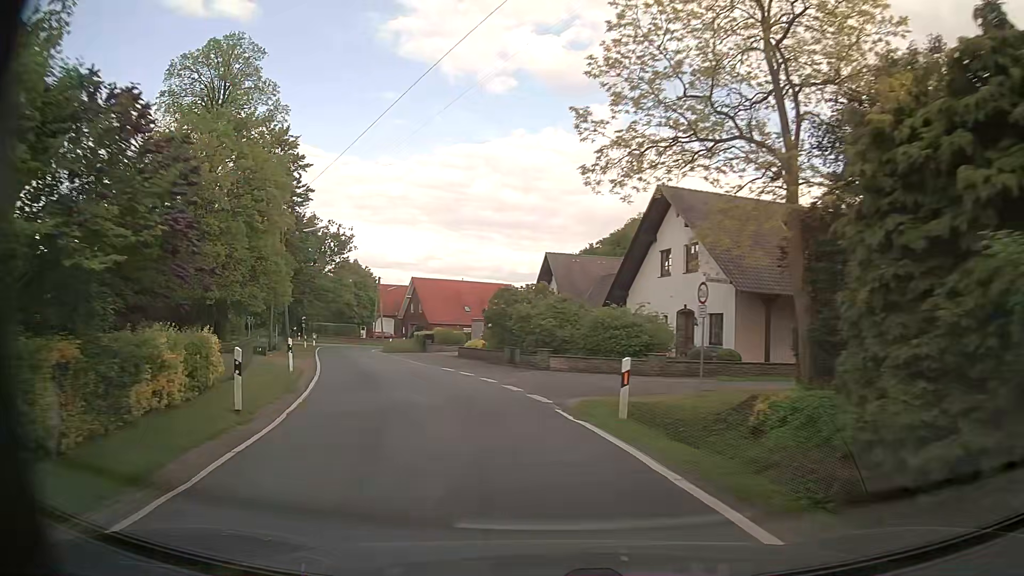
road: tertiary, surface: asphalt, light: Day
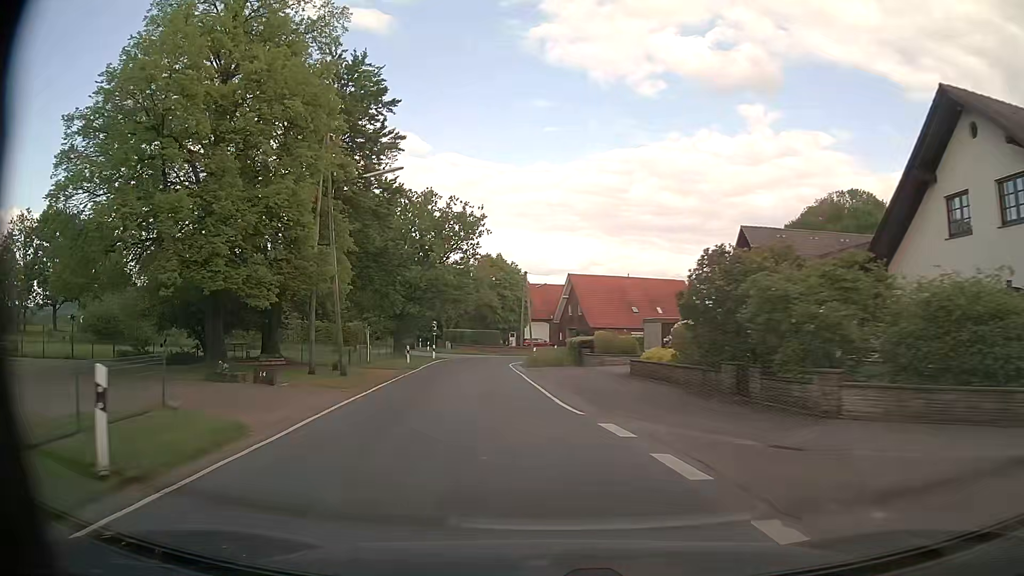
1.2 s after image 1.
(-1.8, +15.7) m; -13°
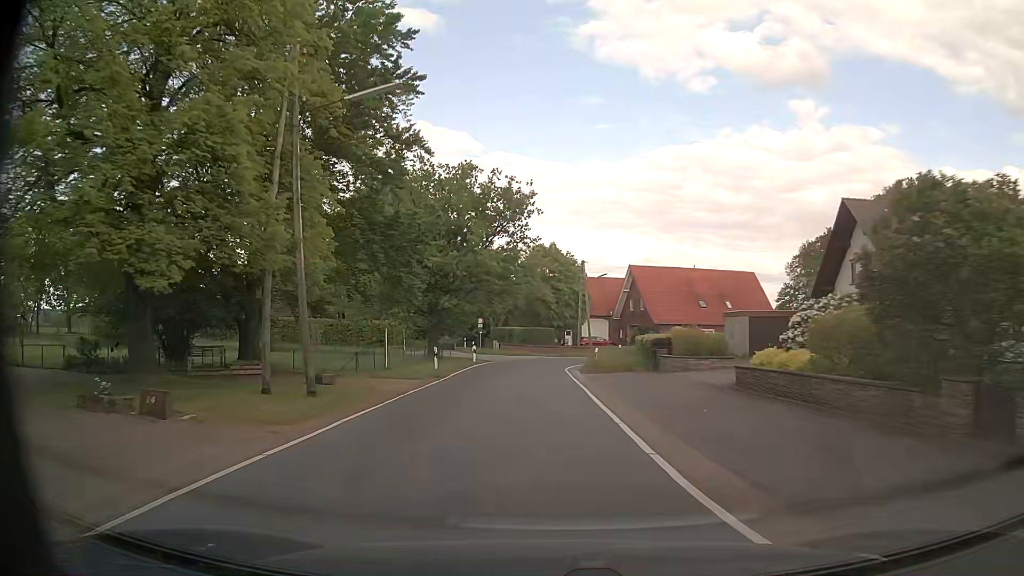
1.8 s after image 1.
(-0.4, +8.1) m; -5°
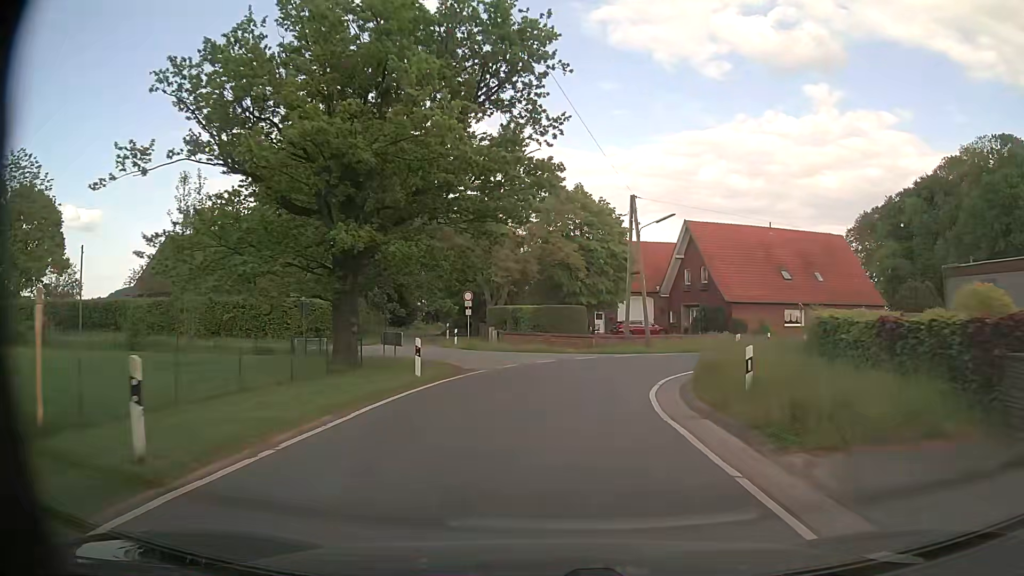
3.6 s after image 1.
(-0.7, +23.2) m; -2°
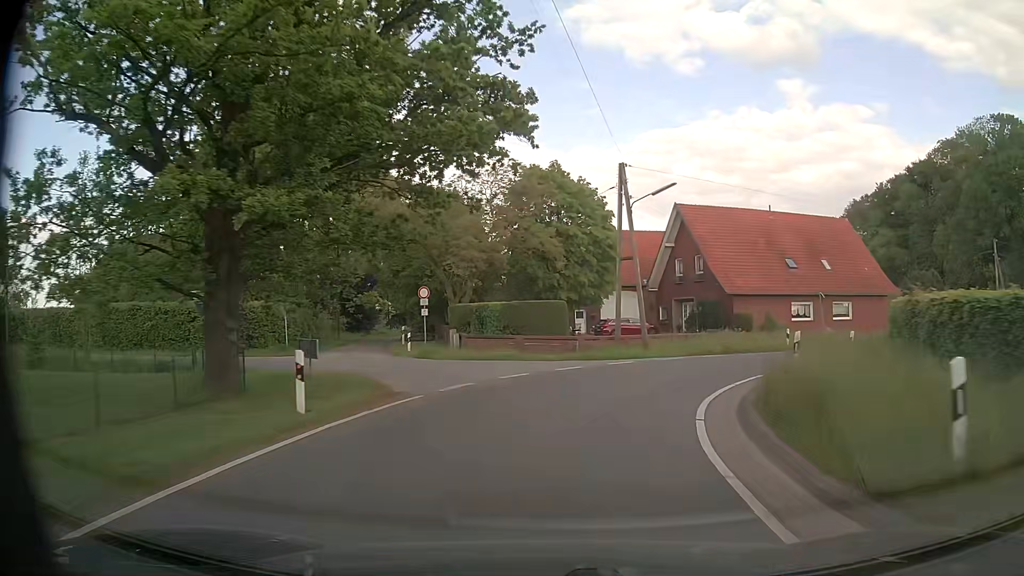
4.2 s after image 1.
(+0.2, +6.8) m; +2°
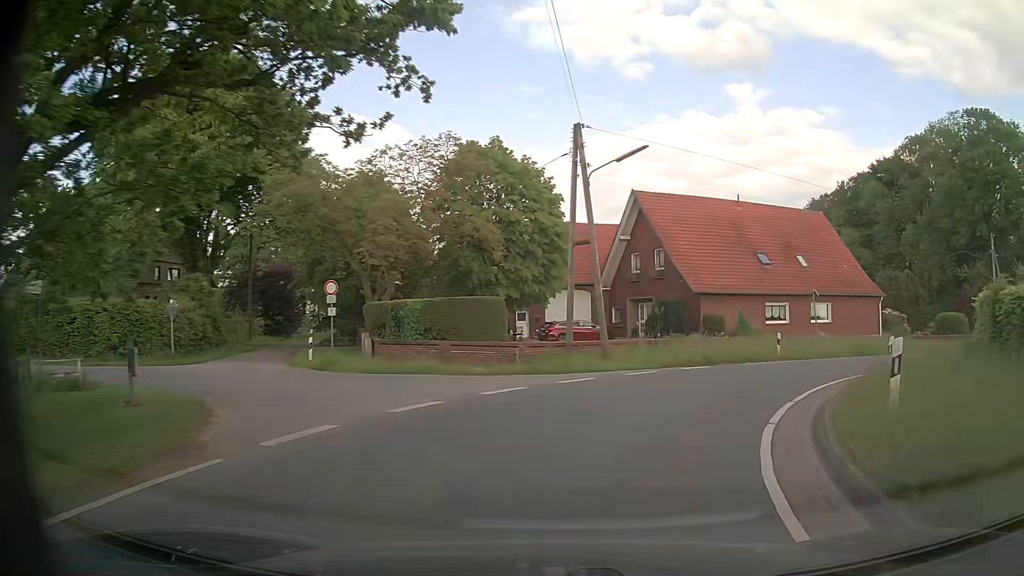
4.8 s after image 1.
(+0.1, +6.2) m; +4°
